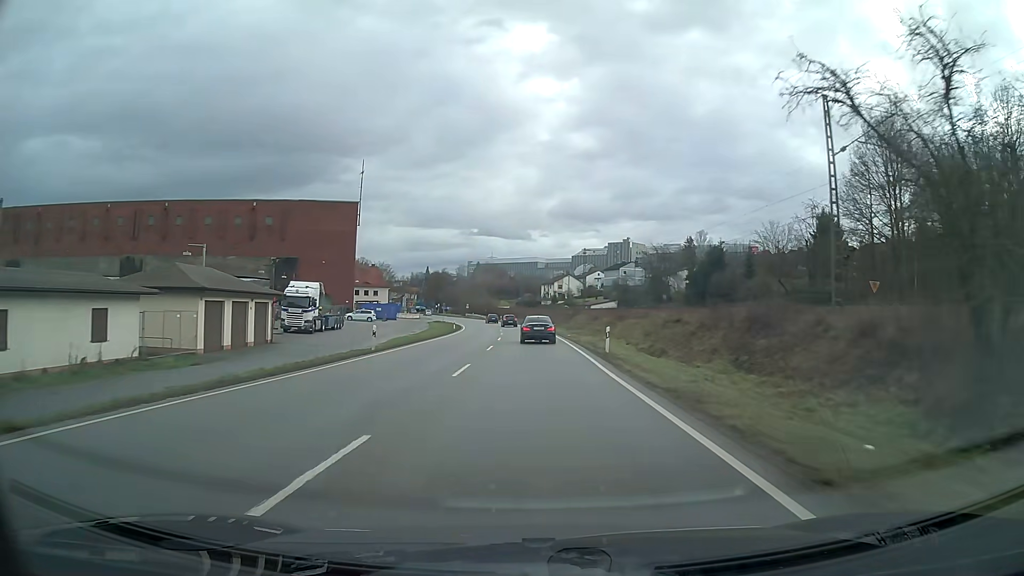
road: primary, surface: asphalt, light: Day
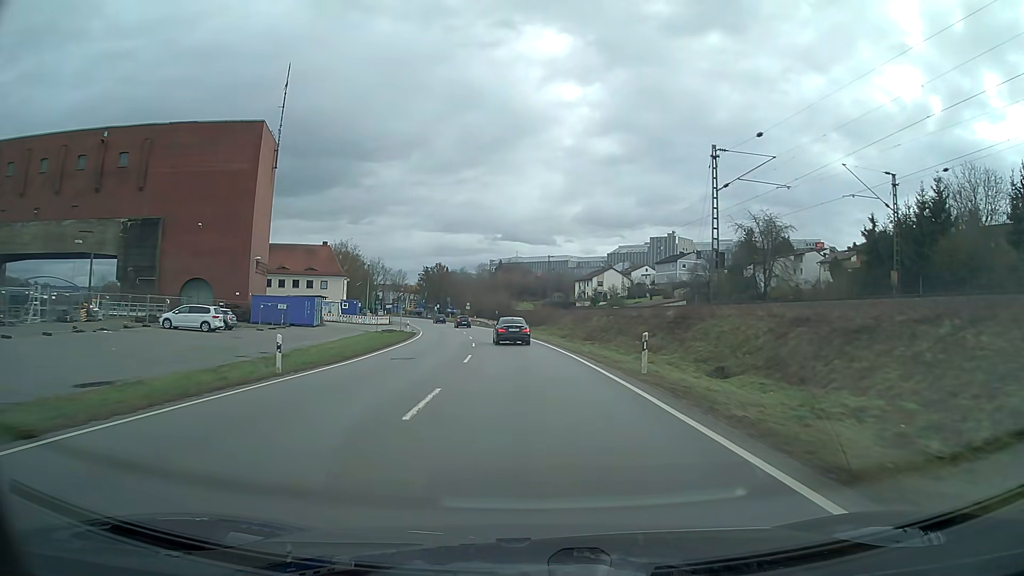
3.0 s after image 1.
(-0.9, +54.8) m; -3°
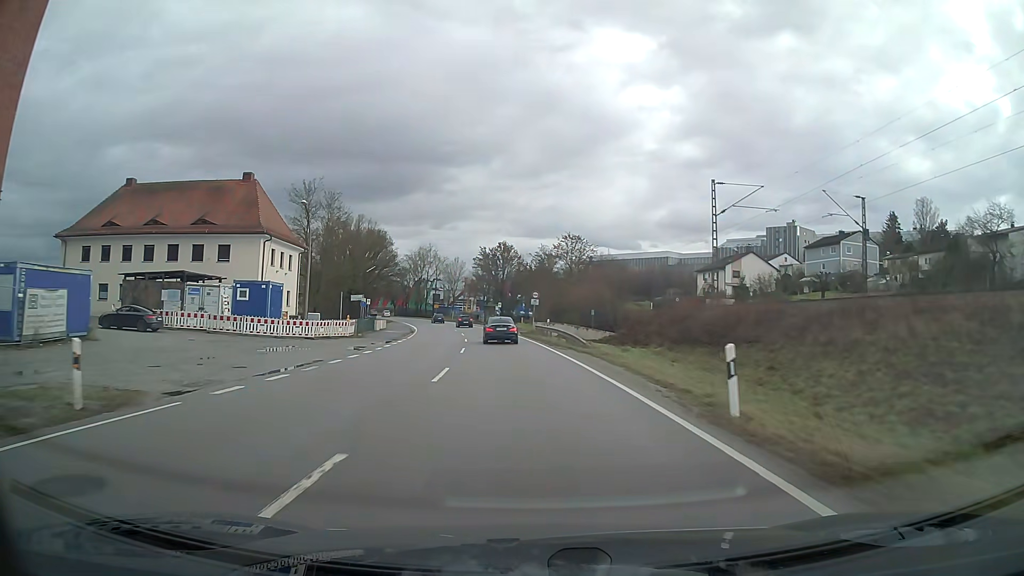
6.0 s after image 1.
(-3.6, +54.8) m; -8°
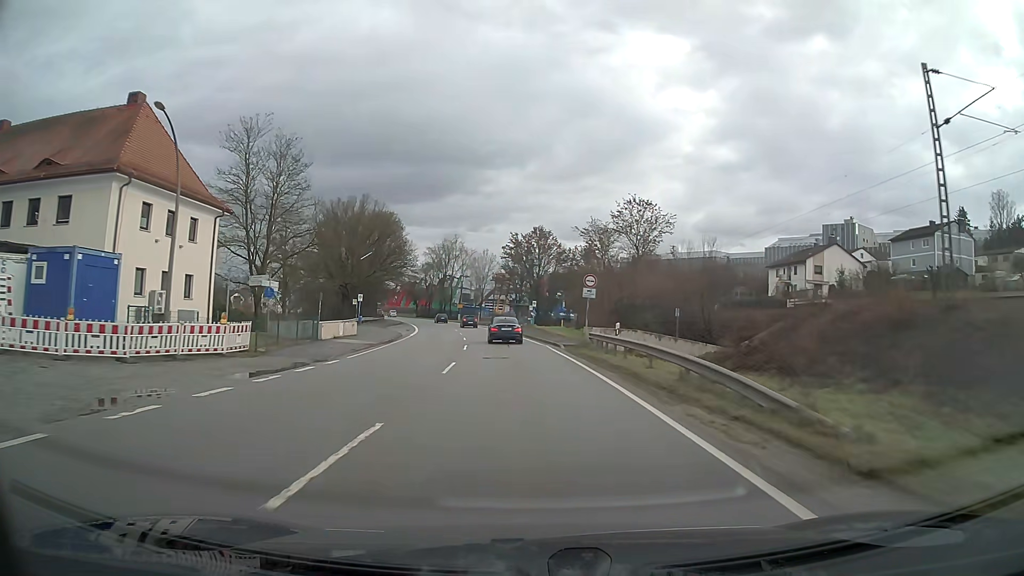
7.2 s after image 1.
(-0.6, +22.0) m; -3°
